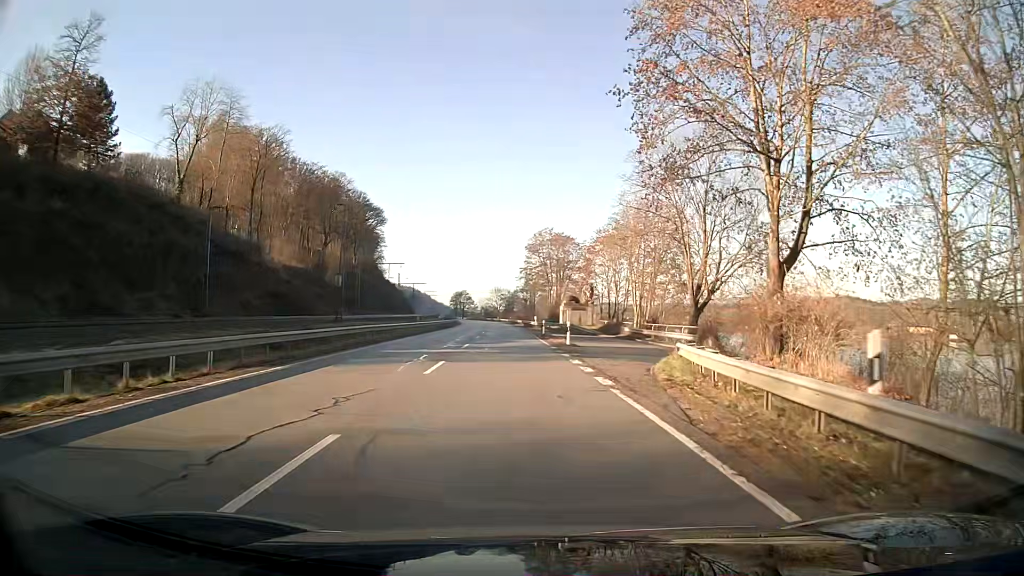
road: unclassified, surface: asphalt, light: Day
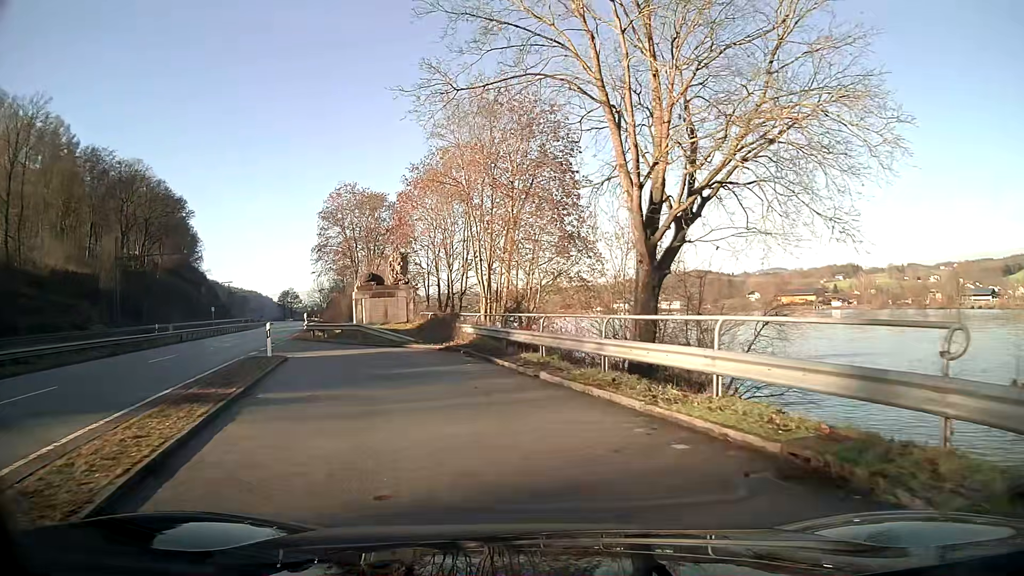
(+3.6, +29.0) m; +10°
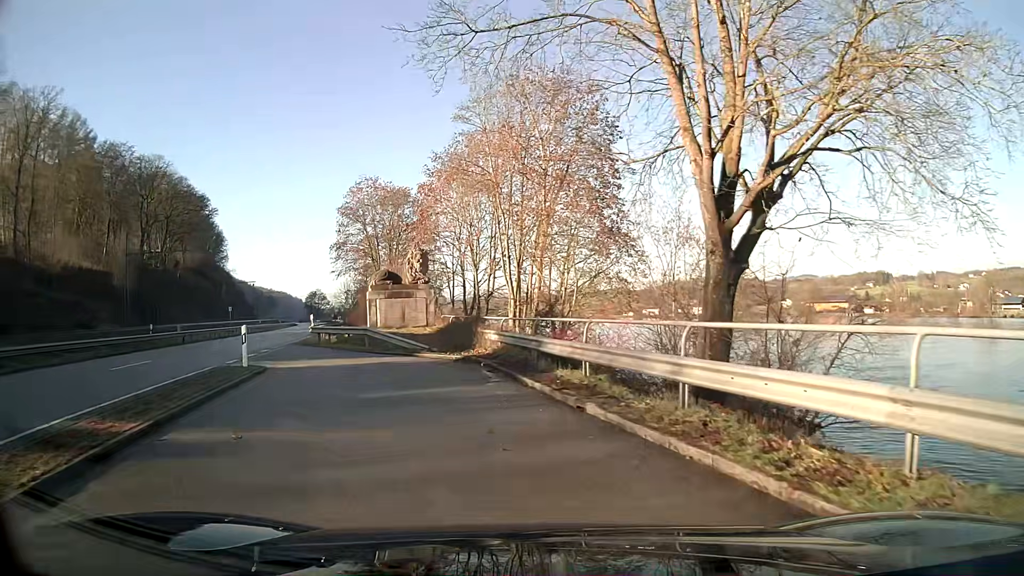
(-0.1, +4.0) m; -2°
(-1, +10) (-4, +19) (-11, +16) (-11, +6) (-9, -4) (-7, -13) (-5, -23) (-4, -33) (-2, -43) (0, -53) m
